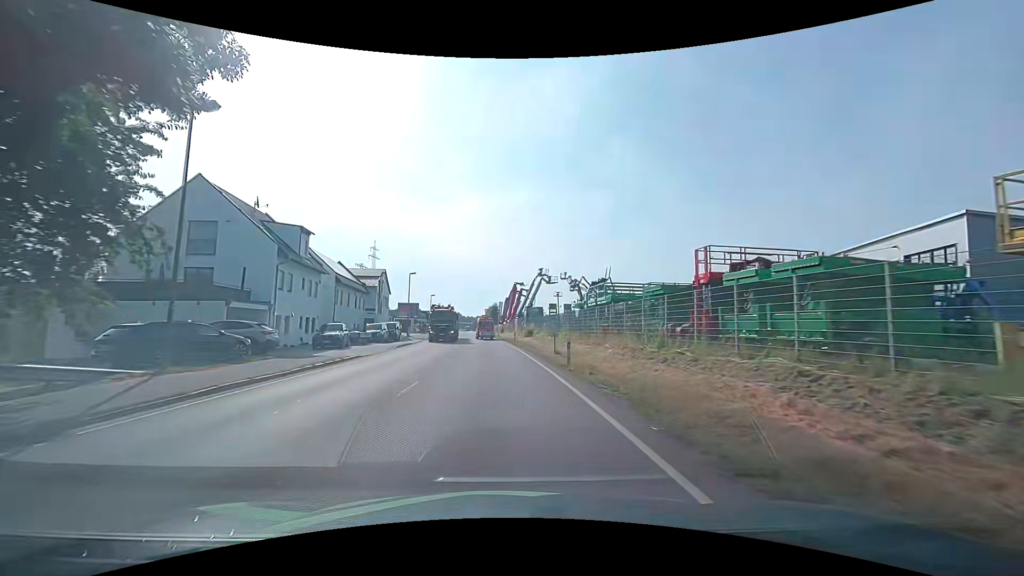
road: primary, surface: asphalt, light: Day
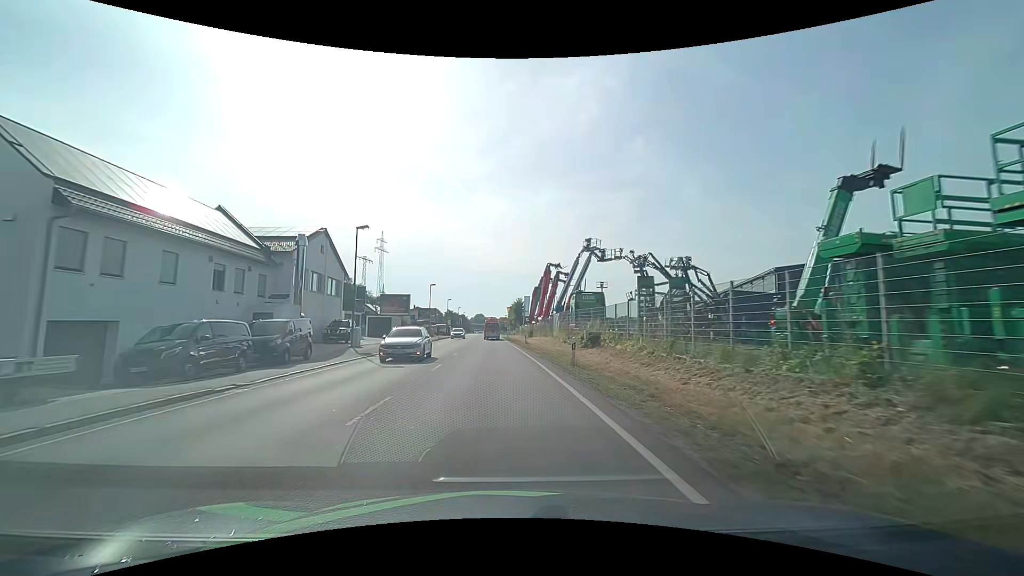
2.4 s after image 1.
(-0.8, +30.2) m; -3°
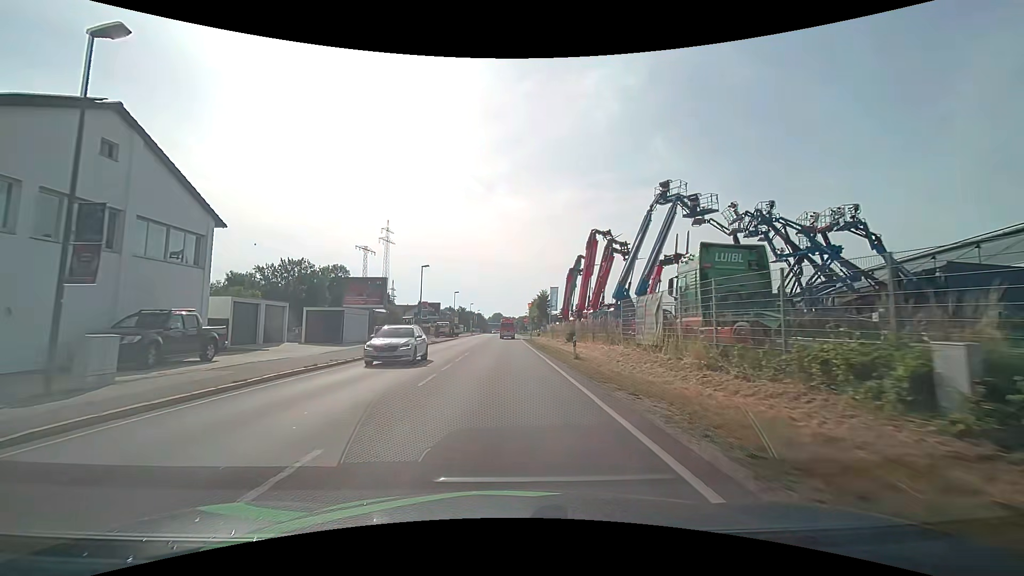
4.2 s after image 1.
(-0.5, +22.6) m; -2°
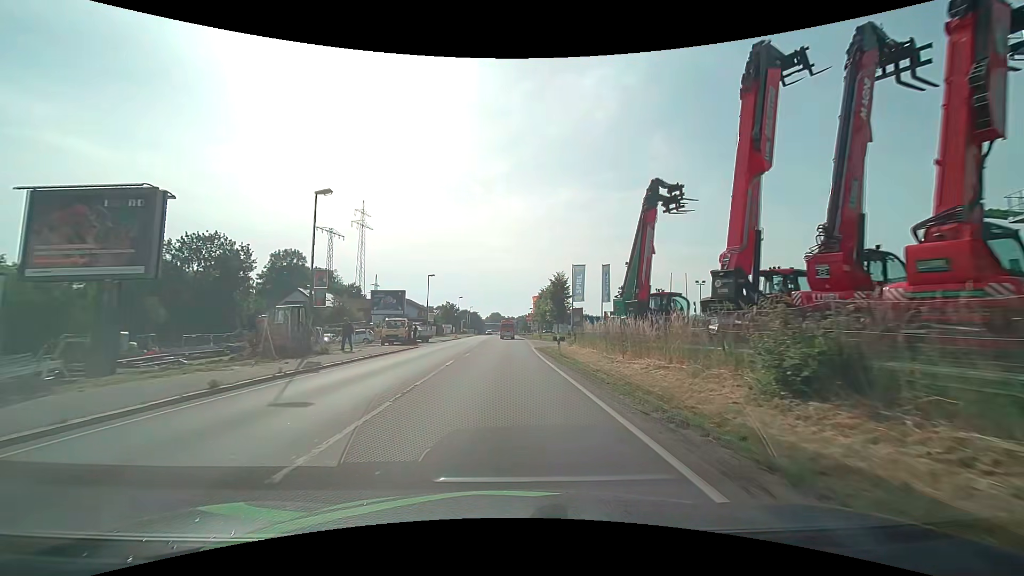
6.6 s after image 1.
(-0.1, +29.8) m; -1°
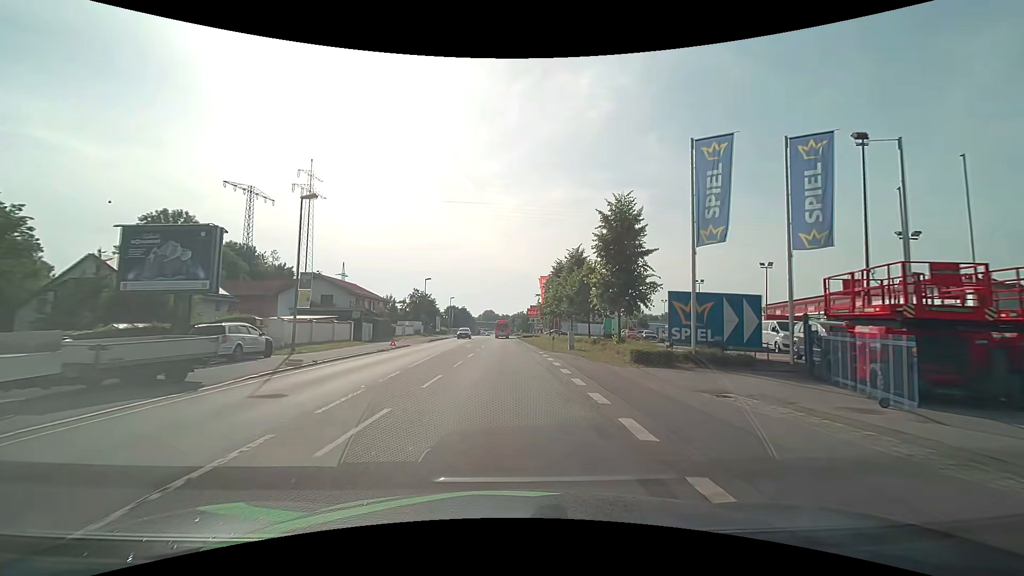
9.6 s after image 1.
(+0.5, +36.9) m; +1°
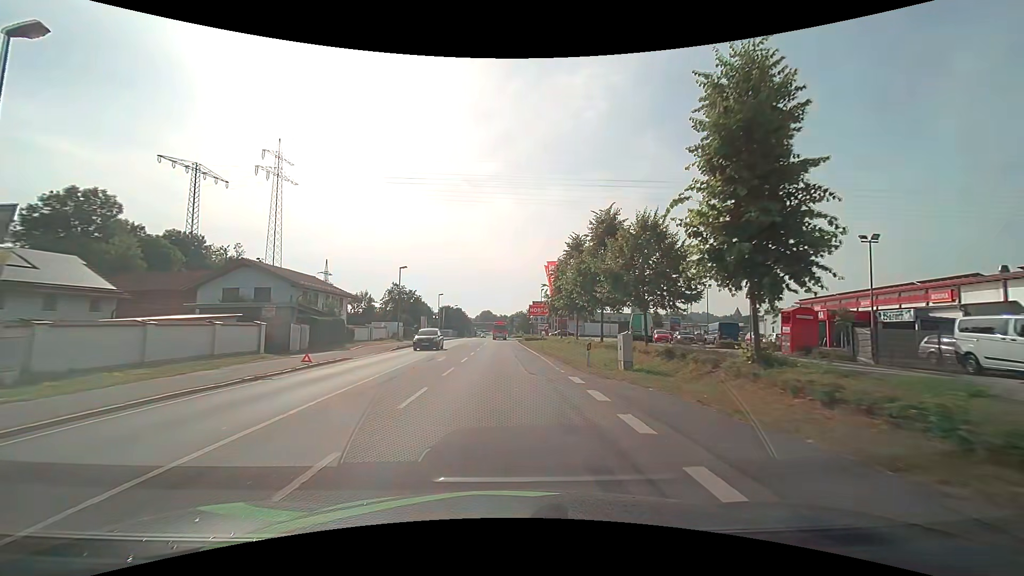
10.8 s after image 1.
(+0.1, +14.7) m; 0°
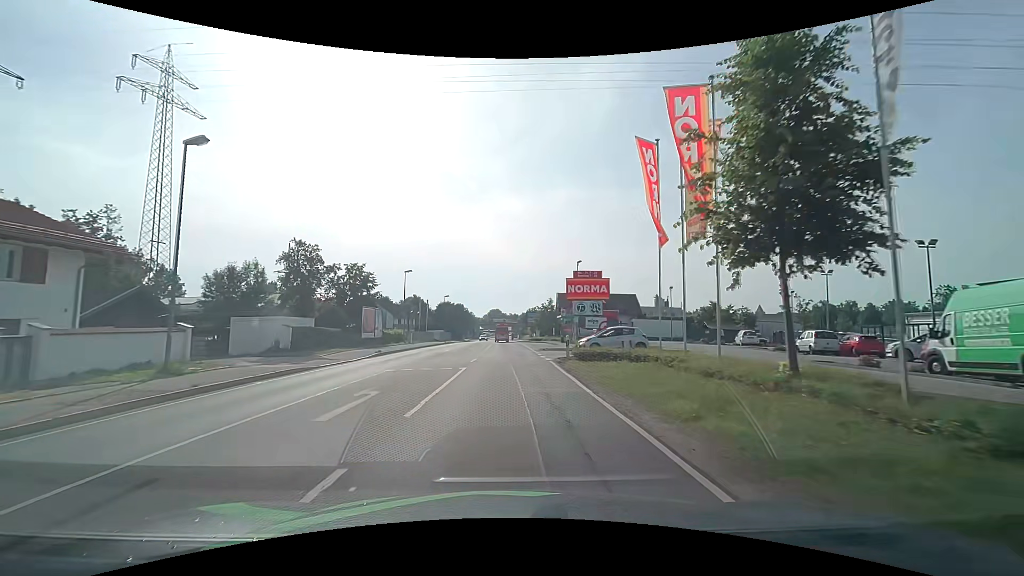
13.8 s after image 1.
(-0.3, +36.7) m; -1°
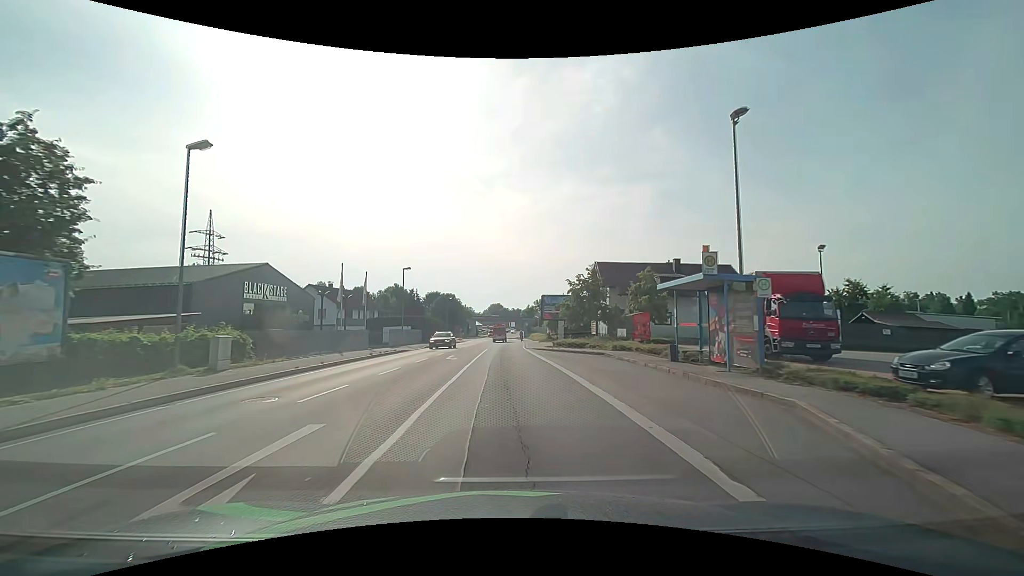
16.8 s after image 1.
(-0.3, +36.8) m; 0°
(0, +10) (0, +20) (0, +30) (0, +40) (0, +50) (0, +60) (0, +70) (0, +80) (0, +90) (0, +100) m
